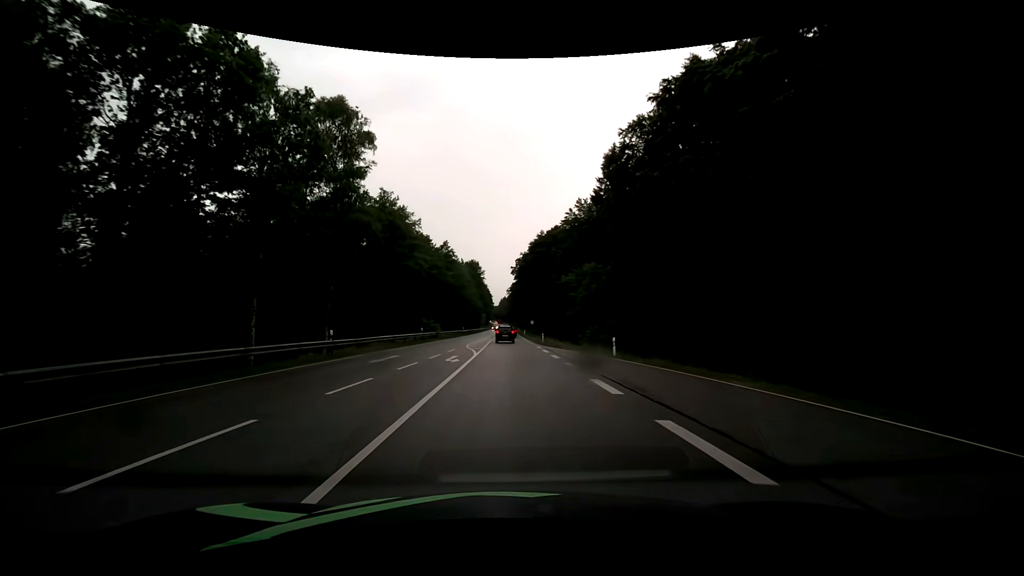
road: secondary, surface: asphalt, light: Day
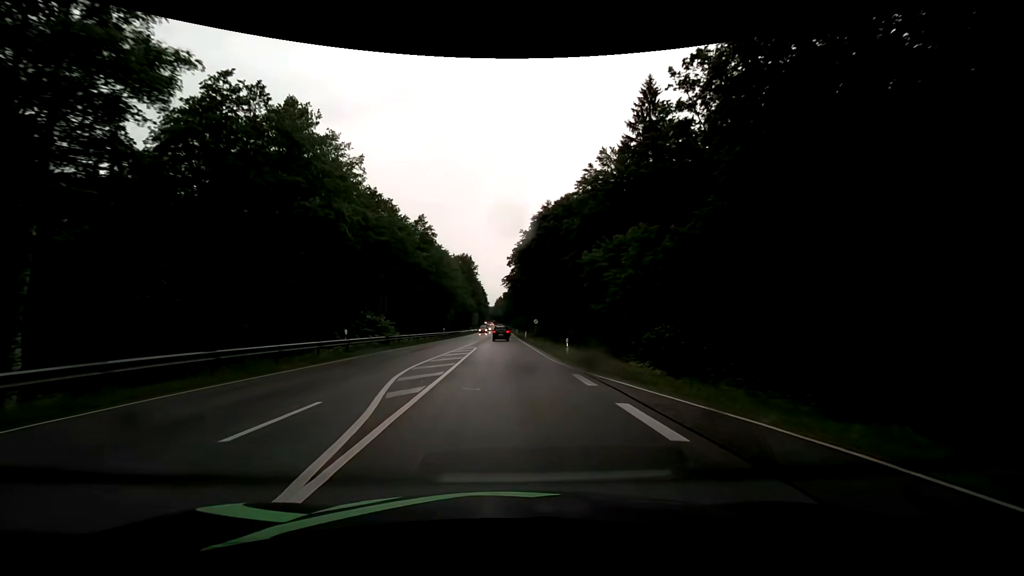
(+0.1, +22.4) m; 0°
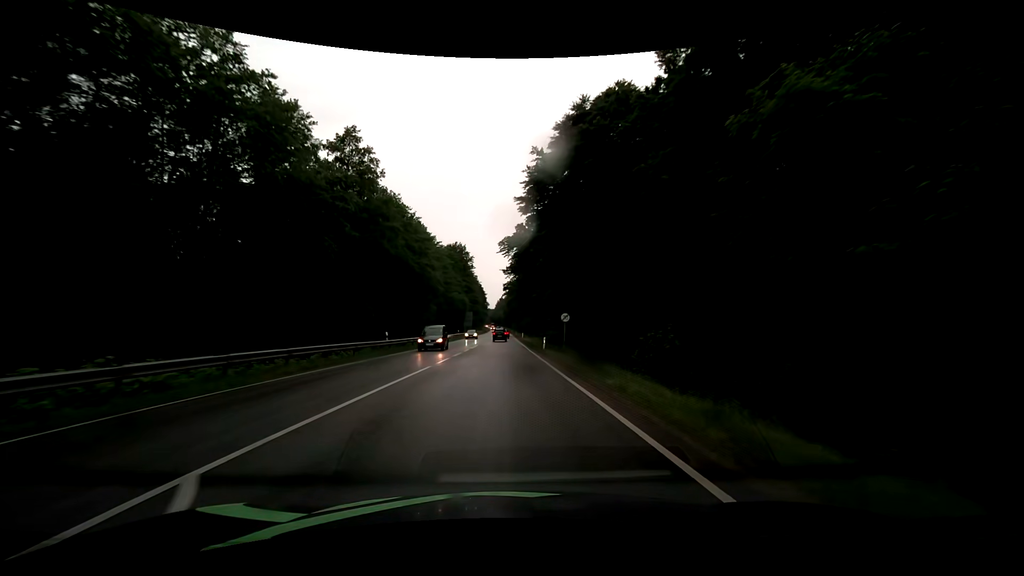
(+0.1, +32.6) m; +1°
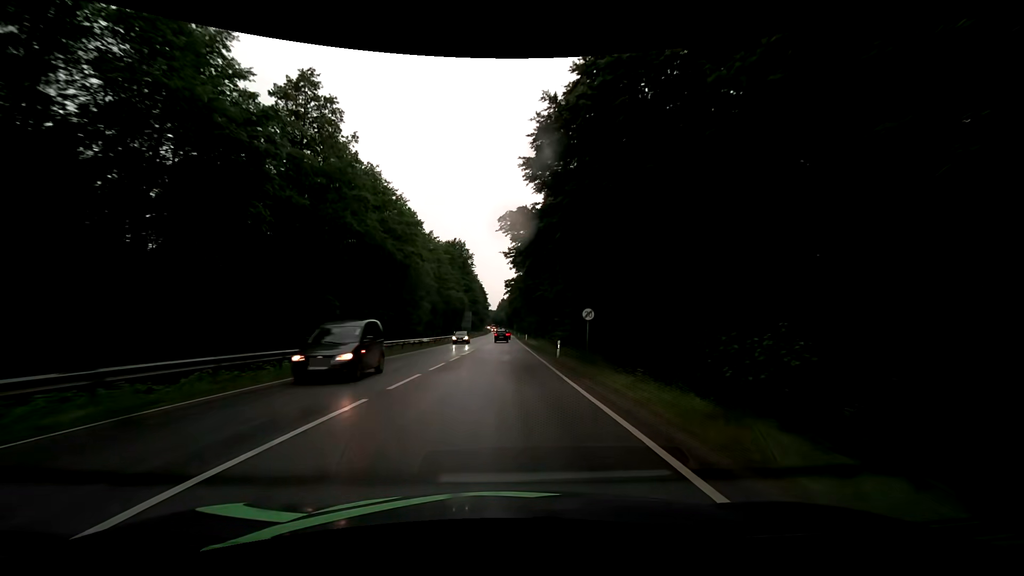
(-0.1, +9.0) m; -1°
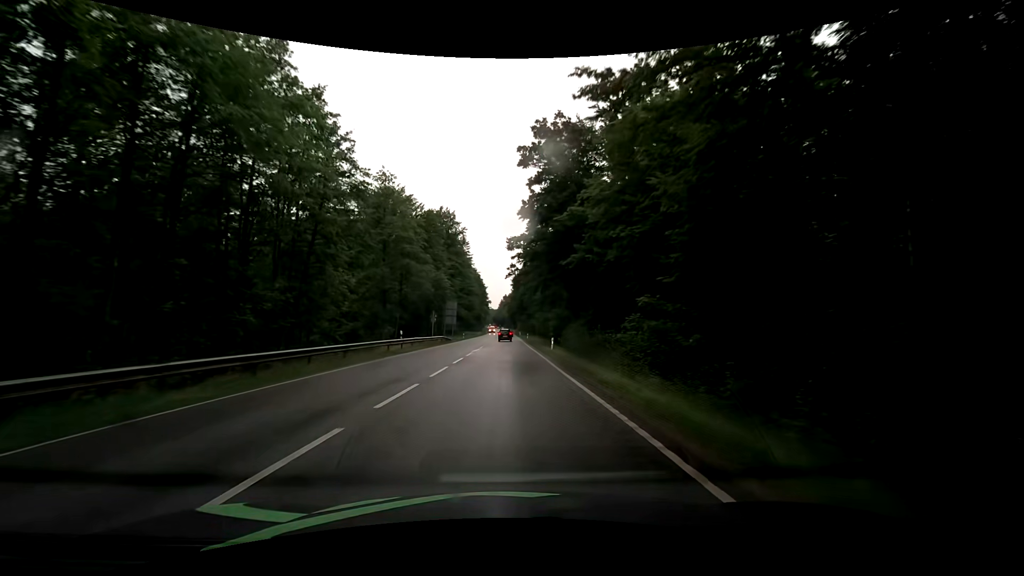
(-0.1, +39.5) m; 0°
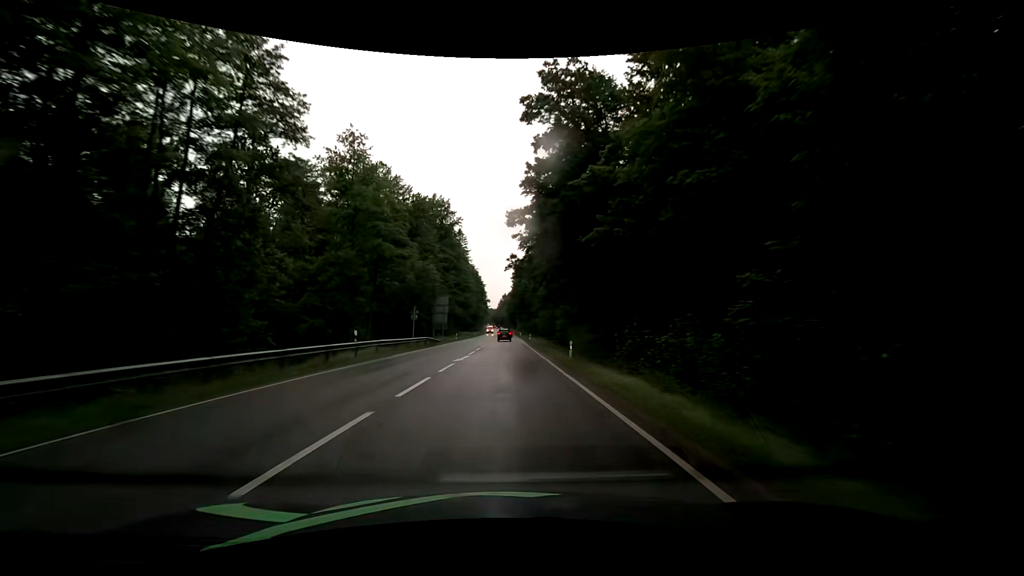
(0.0, +10.7) m; 0°
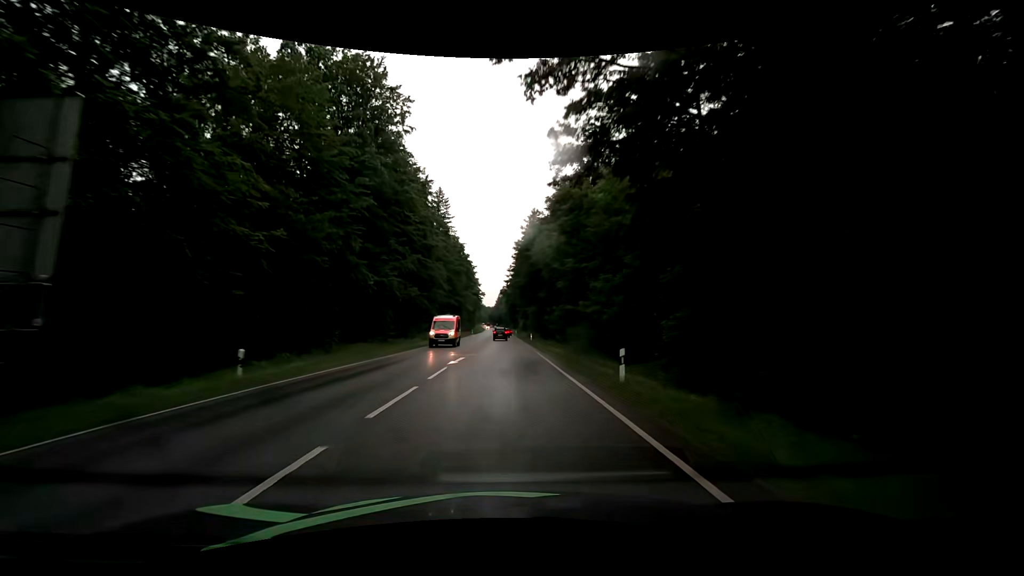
(-0.1, +56.8) m; 0°
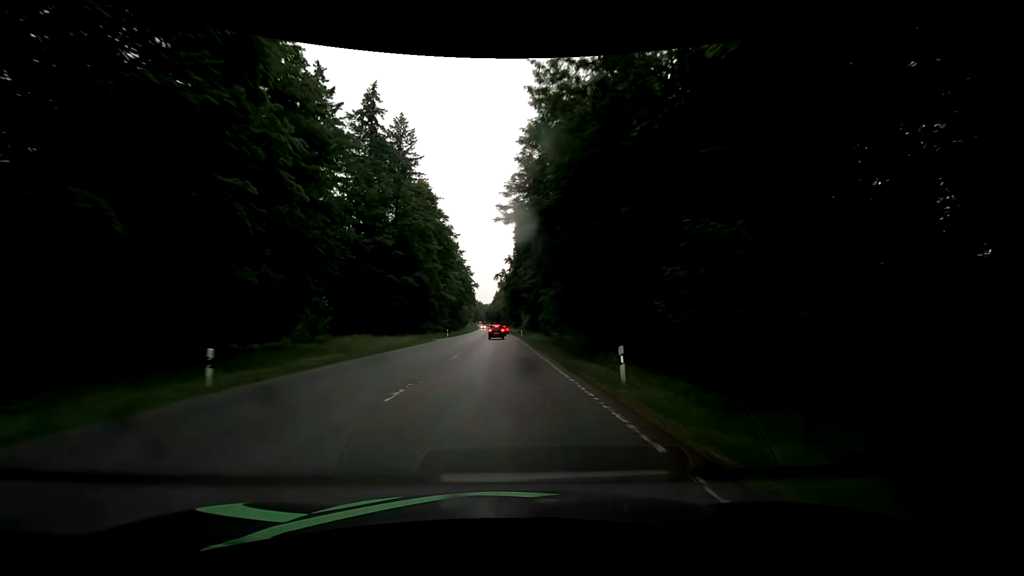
(0.0, +47.6) m; 0°
(0, +10) (0, +20) (0, +30) (-1, +40) (-1, +50) (-1, +60) (-1, +70) (-2, +80) (-2, +90) (-2, +100) m
